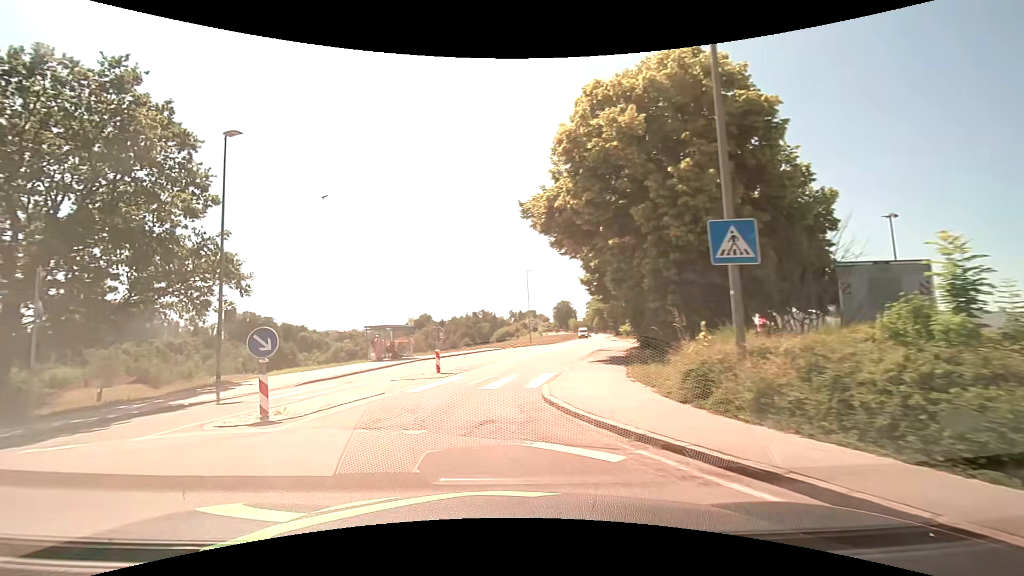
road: tertiary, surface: asphalt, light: Day
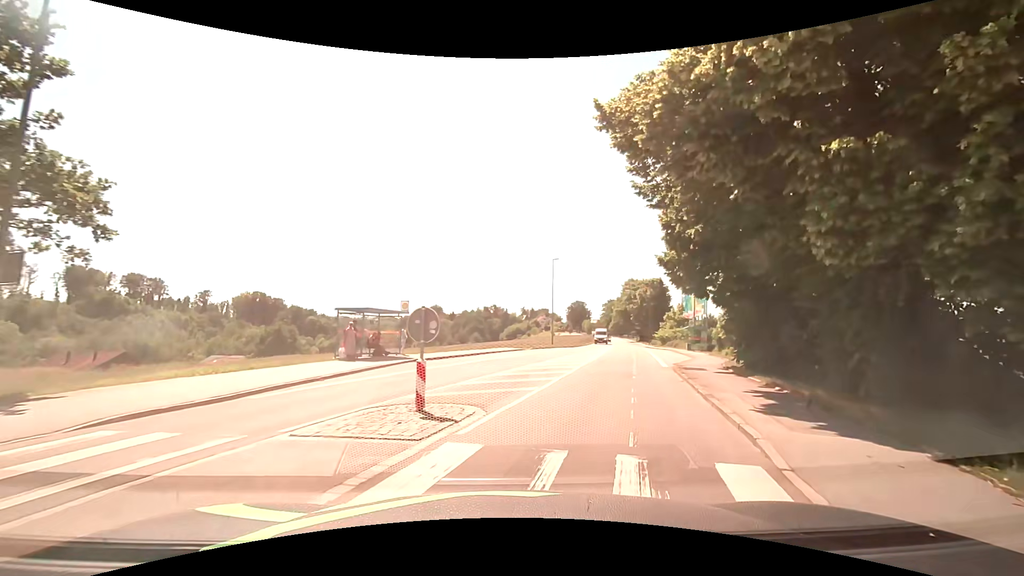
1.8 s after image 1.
(-1.2, +10.5) m; -3°
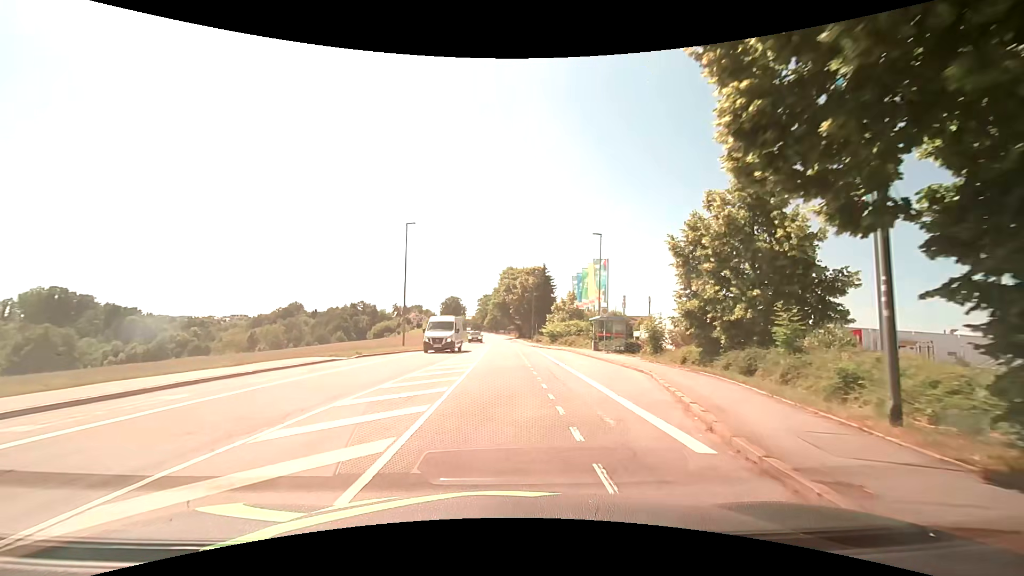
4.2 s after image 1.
(+3.4, +18.1) m; +16°
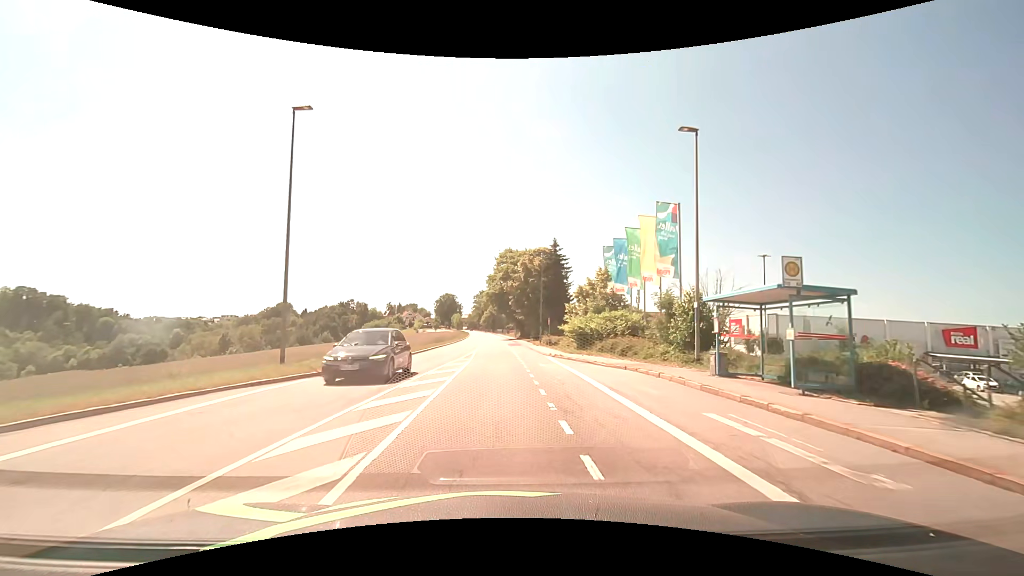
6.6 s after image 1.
(-0.1, +21.7) m; 0°
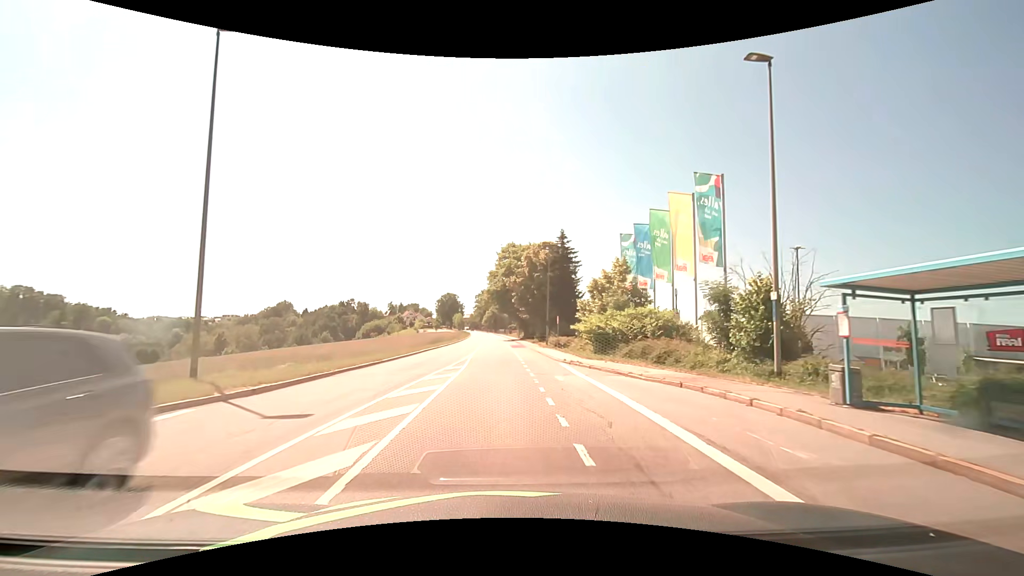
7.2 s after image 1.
(0.0, +5.6) m; 0°
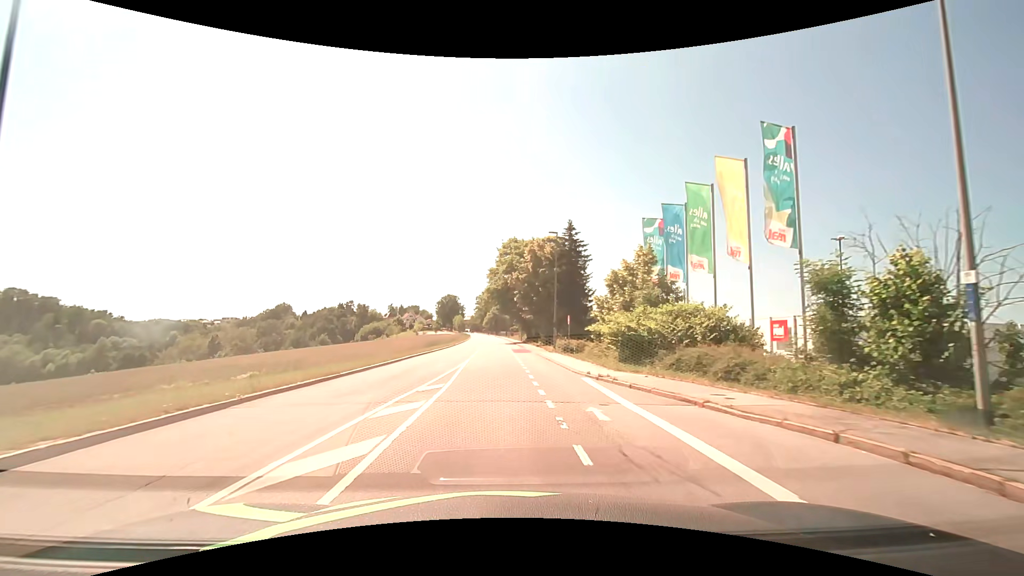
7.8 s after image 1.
(0.0, +6.0) m; 0°
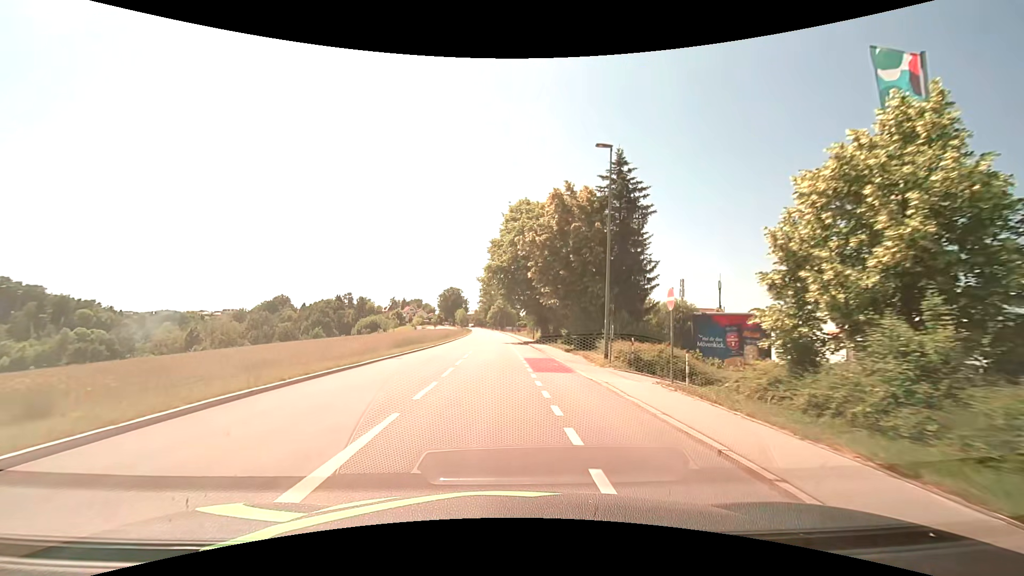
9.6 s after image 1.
(-0.1, +19.5) m; -1°
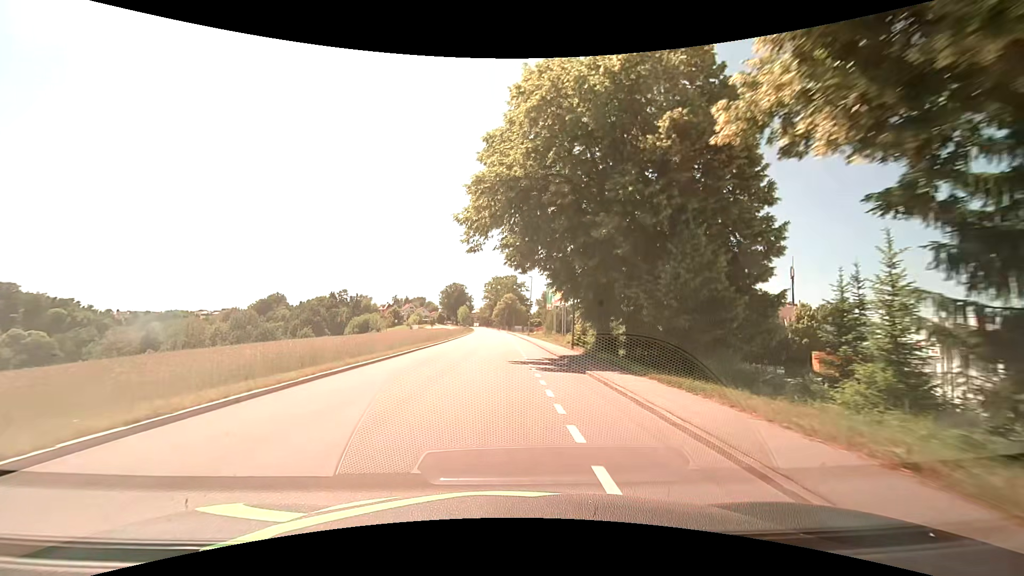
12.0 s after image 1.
(-0.3, +28.1) m; -1°
(0, +10) (0, +20) (0, +30) (0, +40) (-1, +50) (-1, +60) (-1, +70) (-2, +80) (-2, +90) (-2, +100) m
